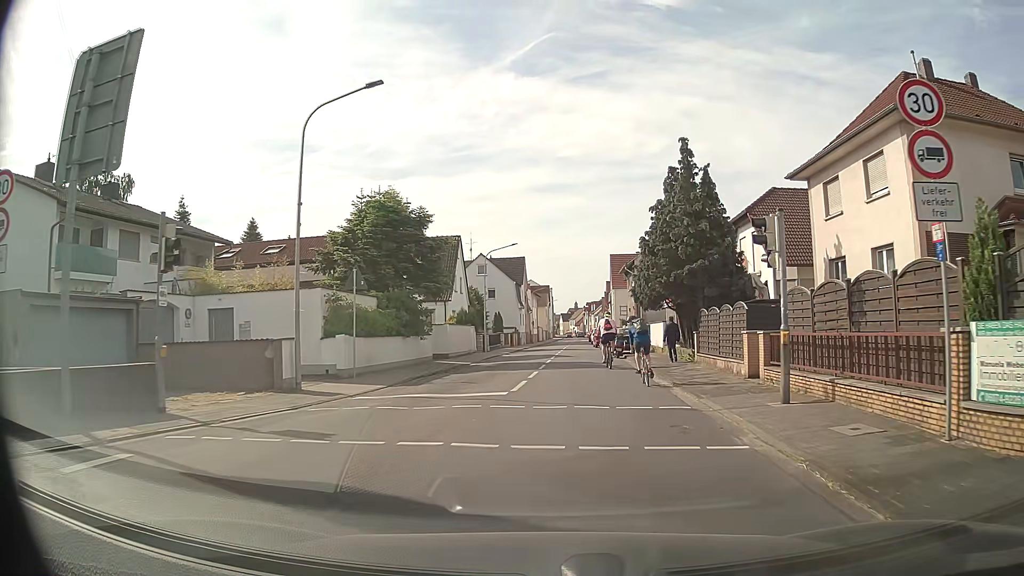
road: tertiary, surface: asphalt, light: Day
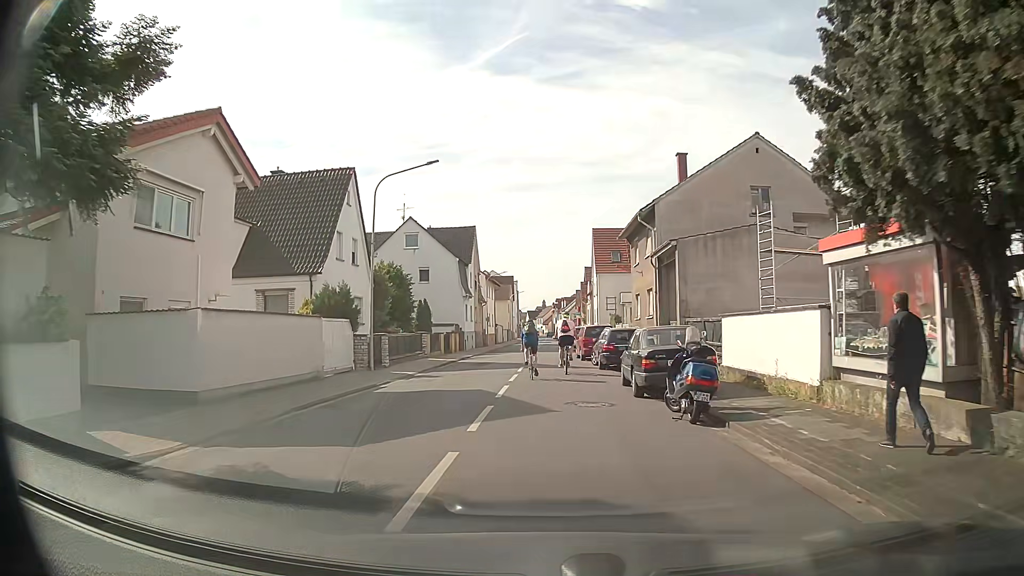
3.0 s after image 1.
(+0.7, +23.6) m; +3°
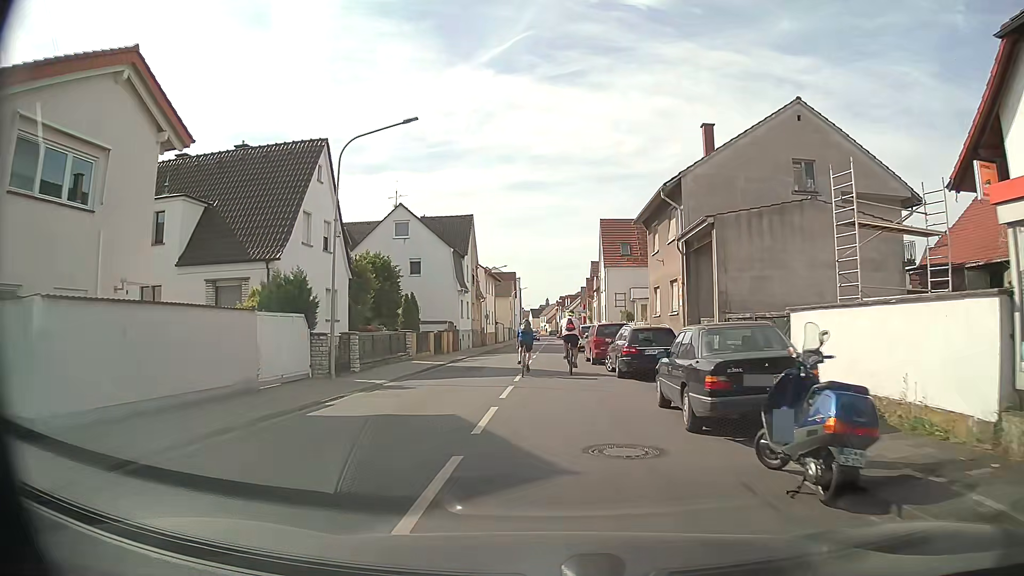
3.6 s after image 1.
(0.0, +5.0) m; 0°
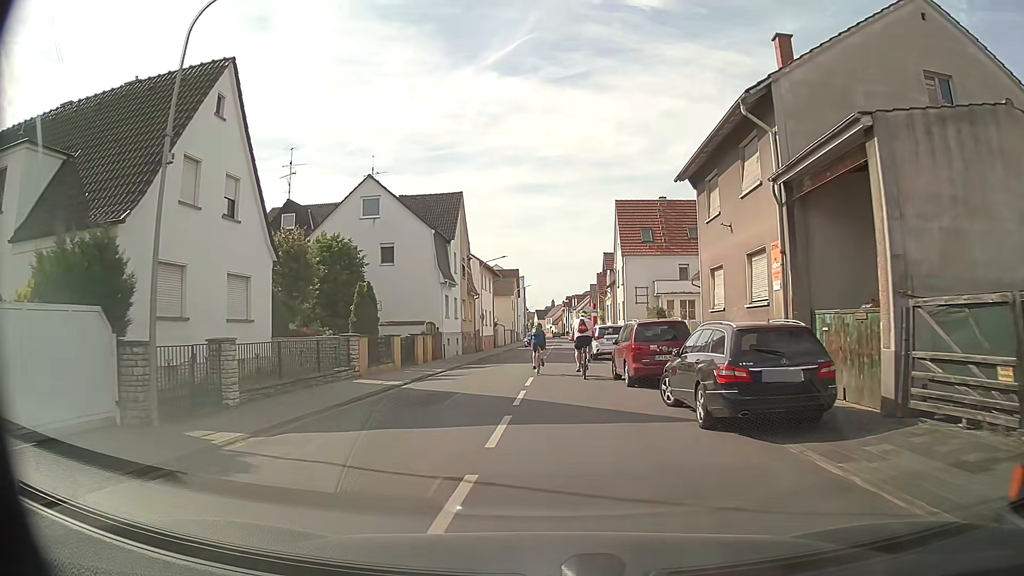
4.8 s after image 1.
(-0.1, +9.8) m; -1°
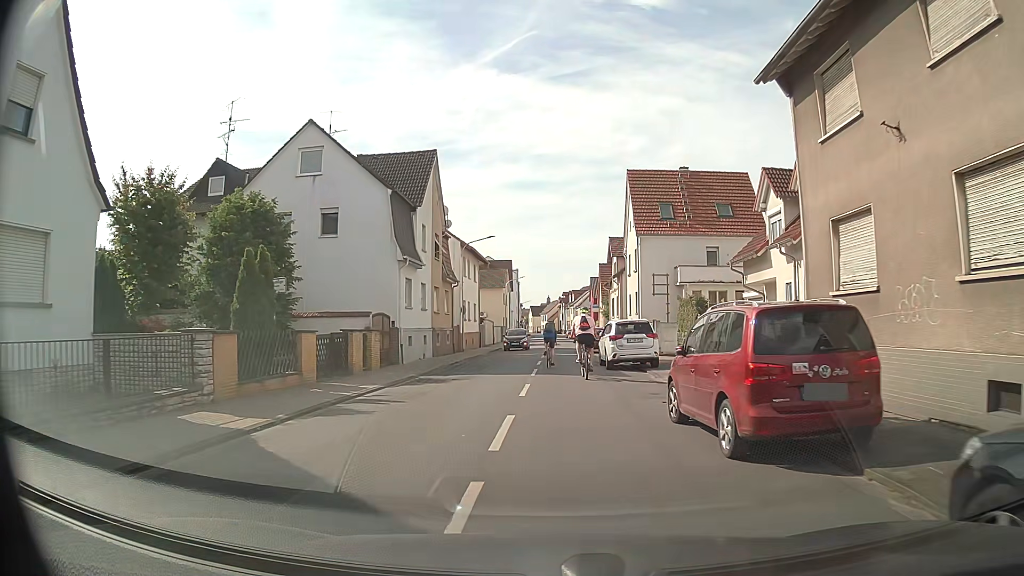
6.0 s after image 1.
(+0.1, +9.7) m; +1°
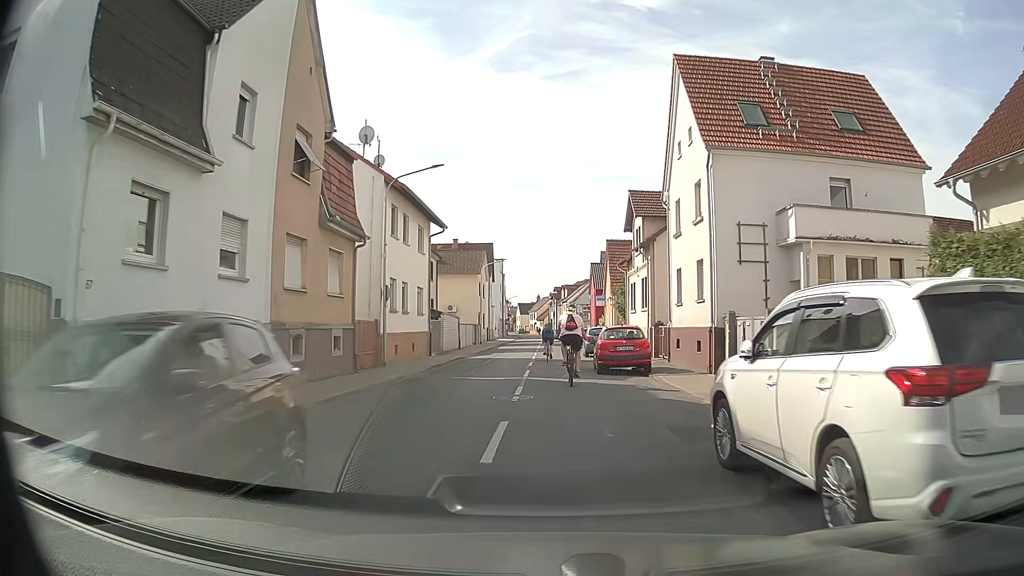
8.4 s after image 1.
(+0.1, +19.3) m; 0°
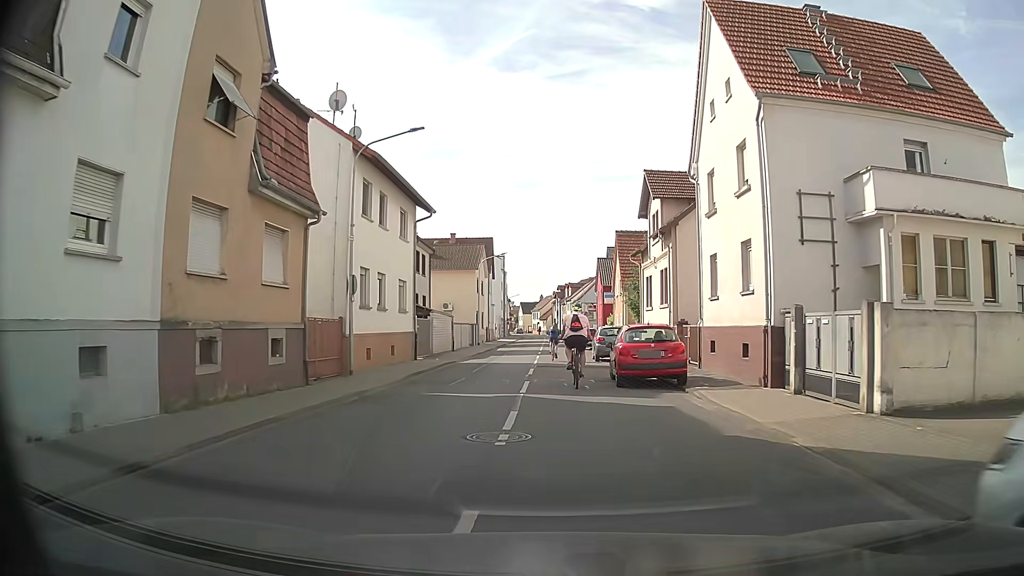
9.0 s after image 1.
(0.0, +4.8) m; 0°
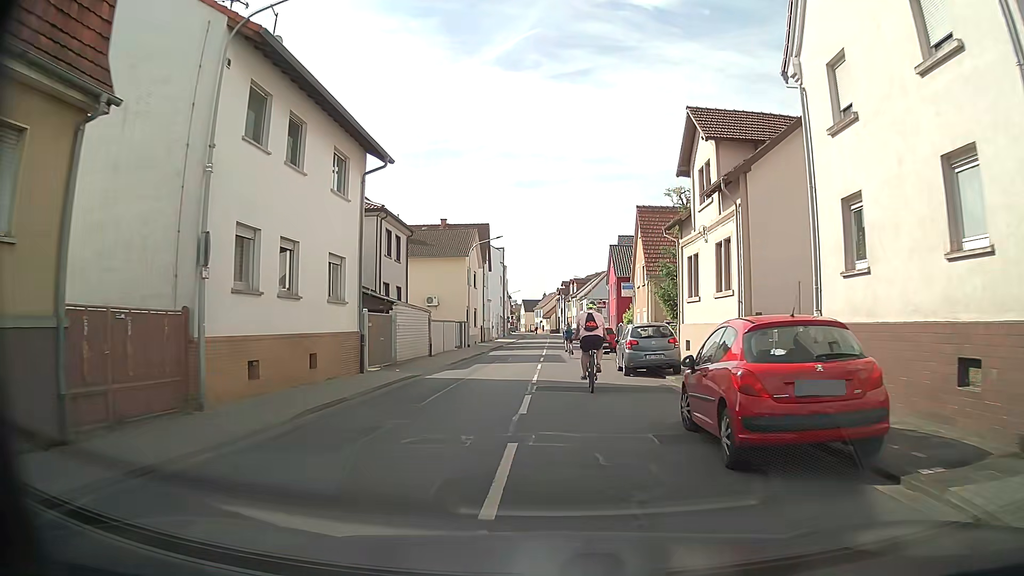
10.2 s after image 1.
(0.0, +9.6) m; +1°
(0, +10) (0, +20) (-1, +30) (-1, +40) (-1, +50) (-1, +60) (-1, +70) (-1, +80) (-1, +90) (-2, +100) m
